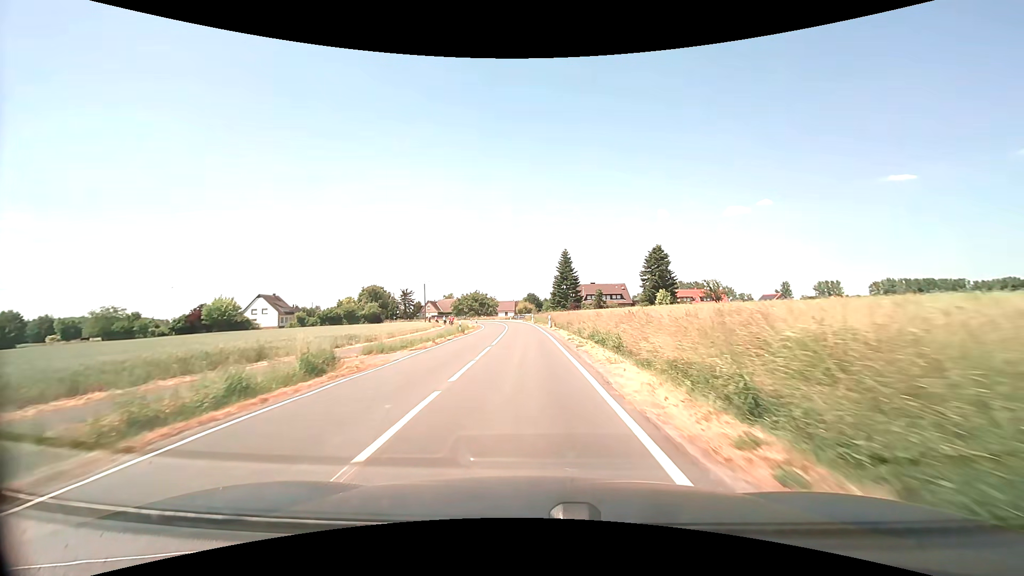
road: secondary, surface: asphalt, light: Day
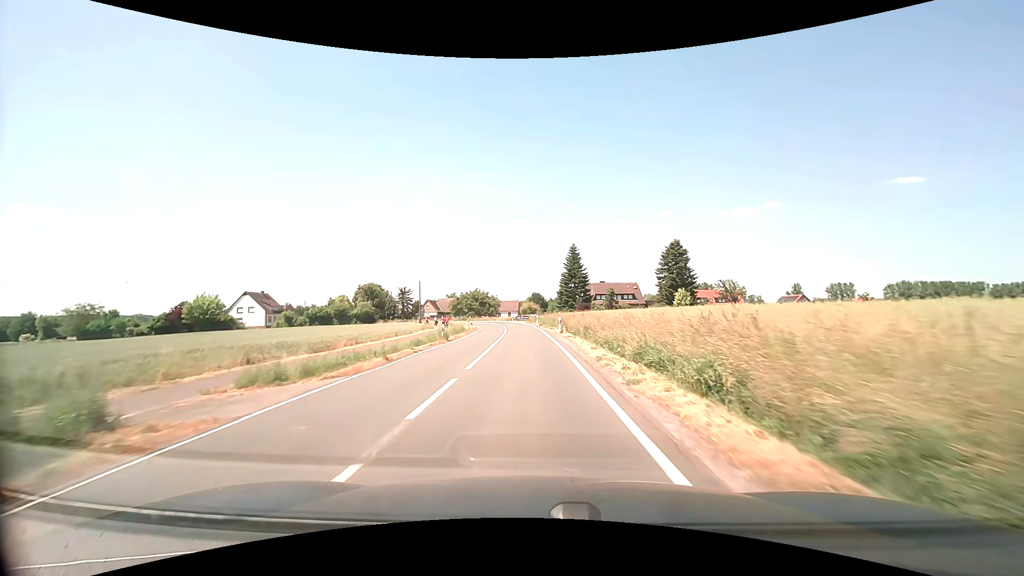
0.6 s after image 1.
(0.0, +9.7) m; -1°
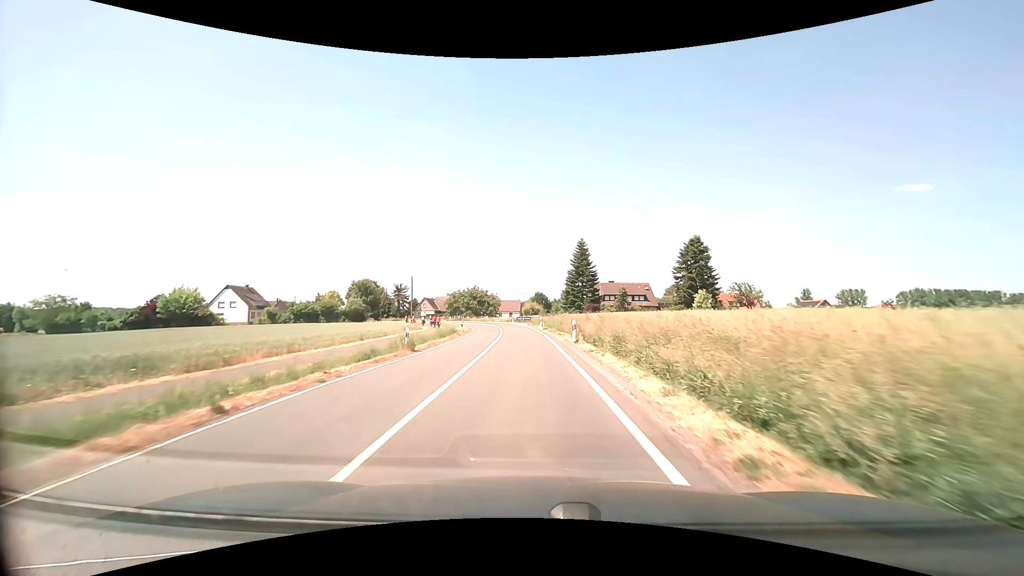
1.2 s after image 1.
(0.0, +9.6) m; 0°
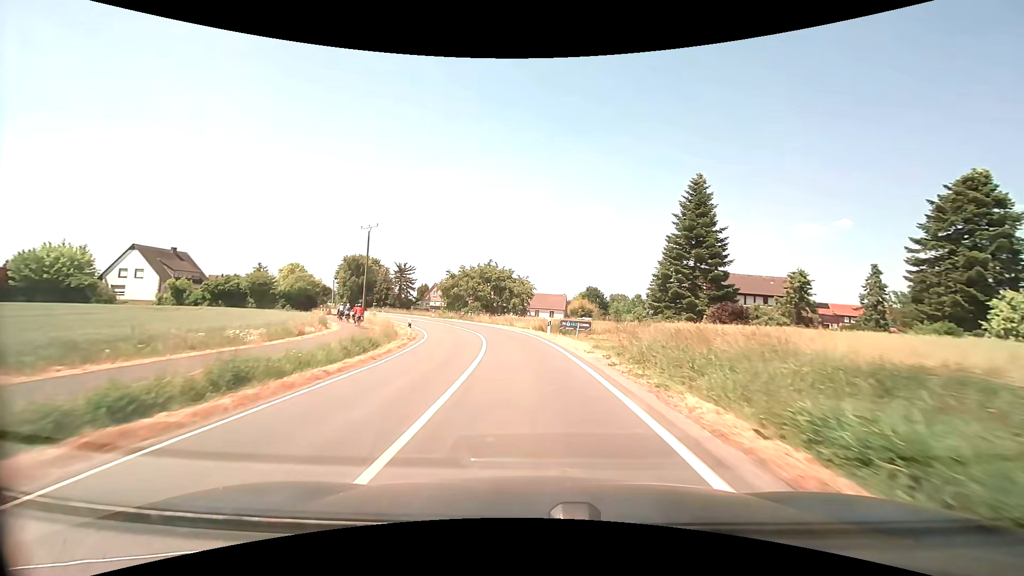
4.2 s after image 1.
(-1.5, +46.0) m; -5°
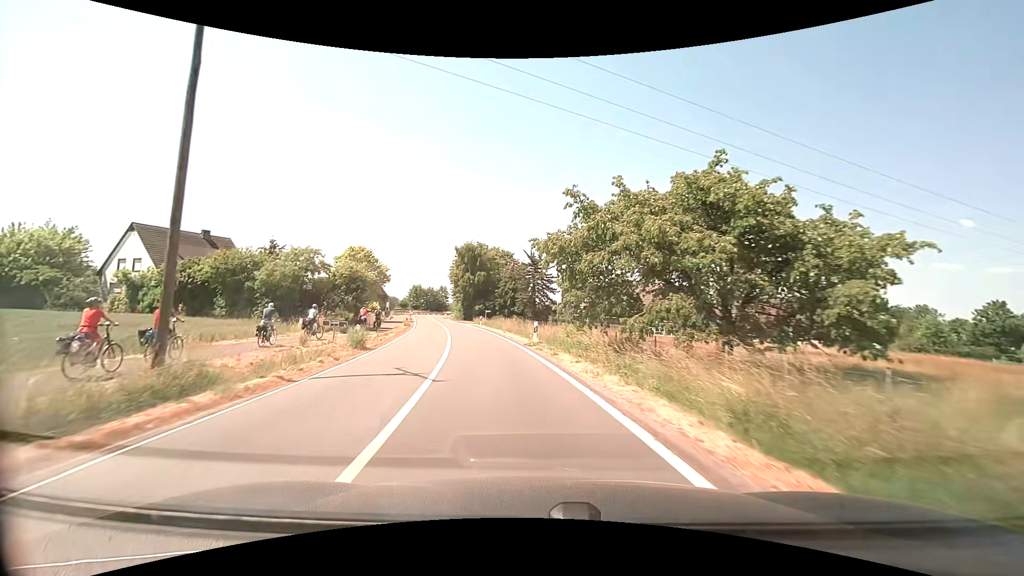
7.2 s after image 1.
(-5.3, +43.0) m; -19°
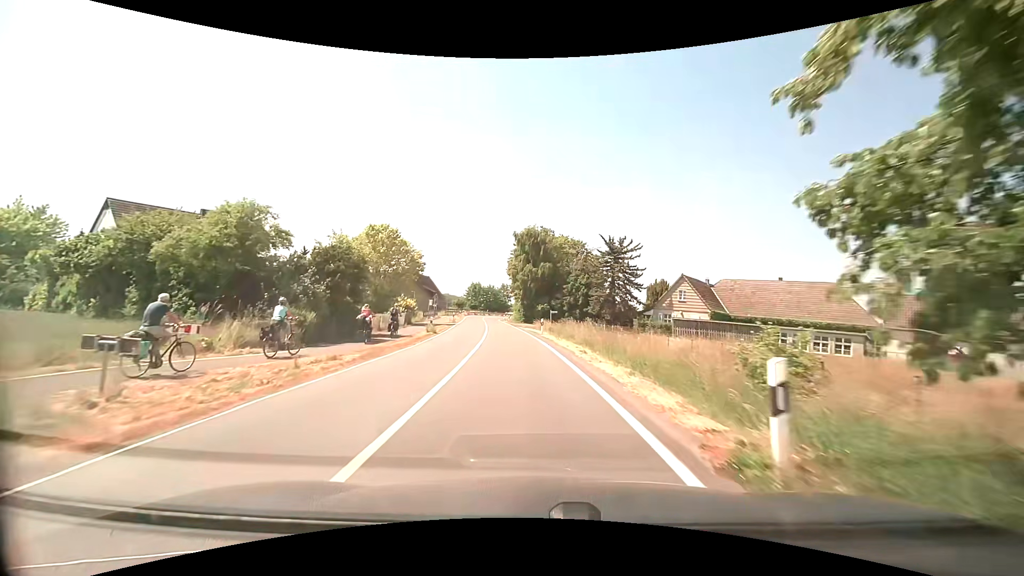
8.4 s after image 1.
(-1.1, +16.7) m; -7°
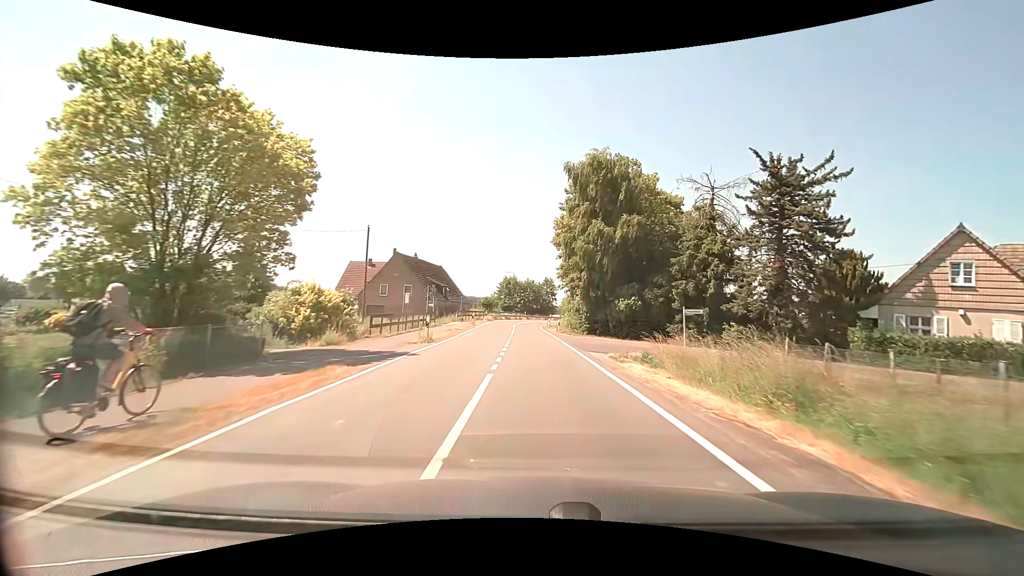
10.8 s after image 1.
(-2.2, +32.5) m; -5°
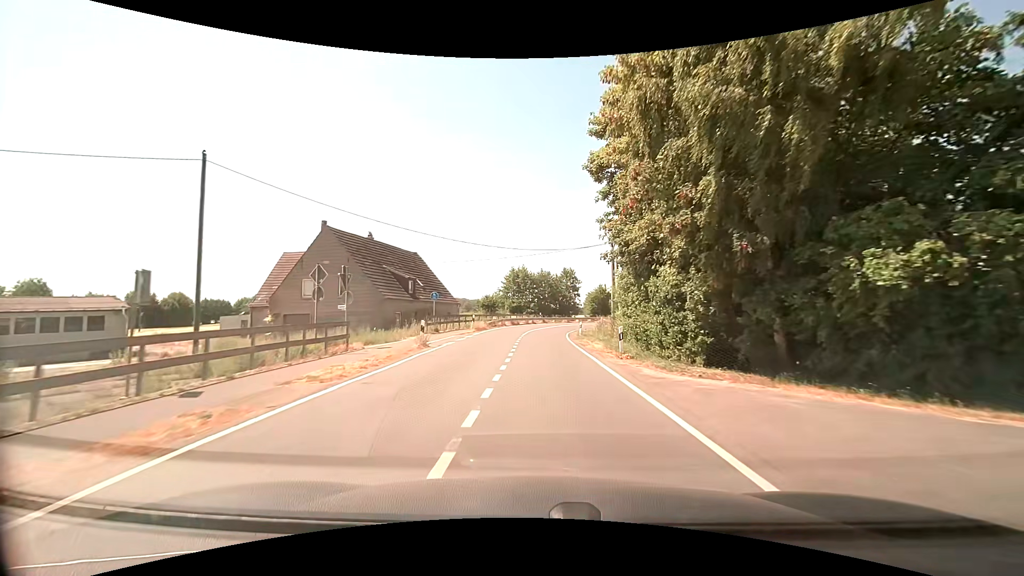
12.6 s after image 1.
(-0.3, +23.9) m; -2°
(0, +10) (0, +20) (0, +30) (+1, +40) (+3, +50) (+5, +60) (+9, +69) (+14, +77) (+20, +86) (+26, +93) m
